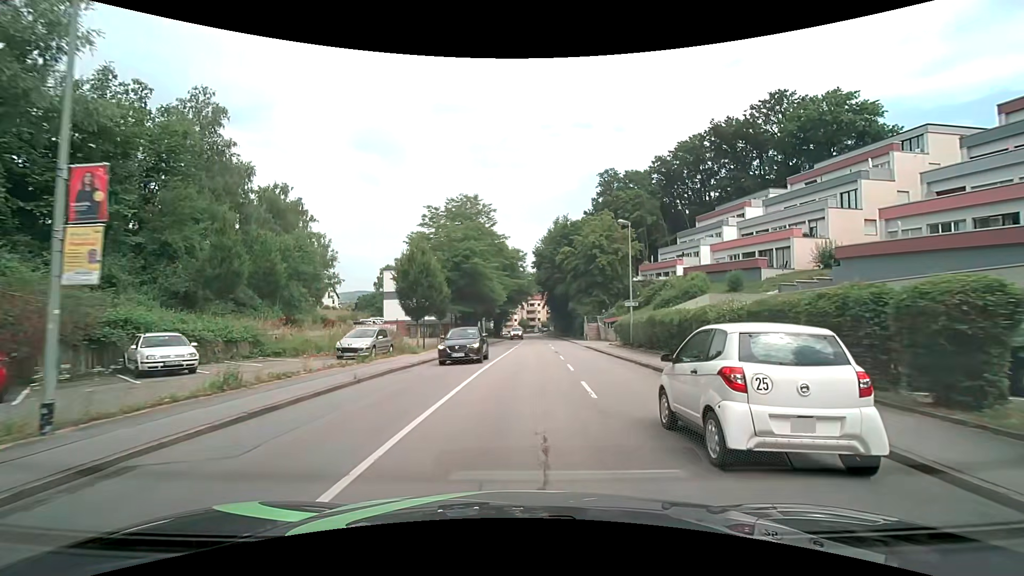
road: tertiary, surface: asphalt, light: Day
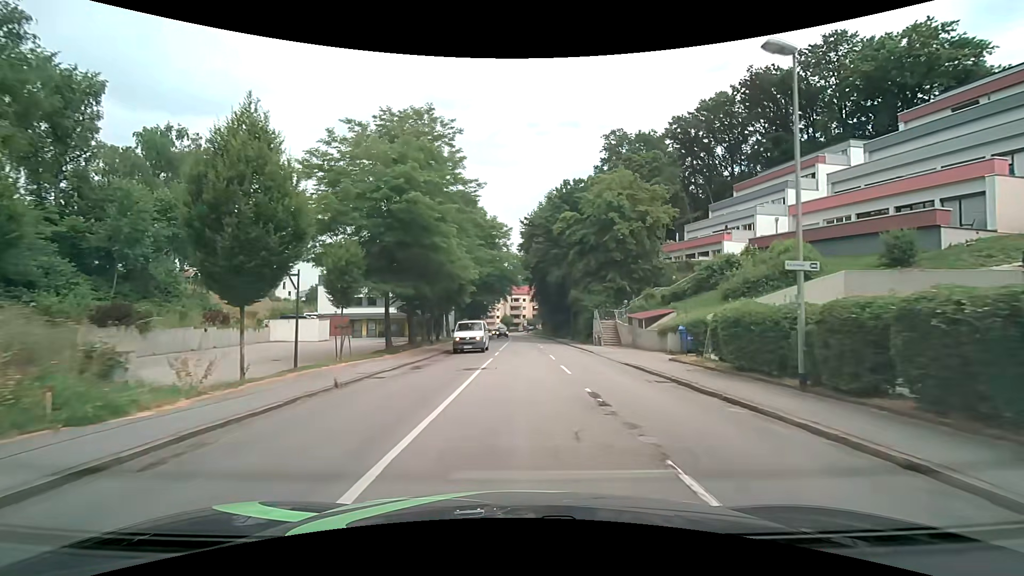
(+0.4, +20.5) m; +2°
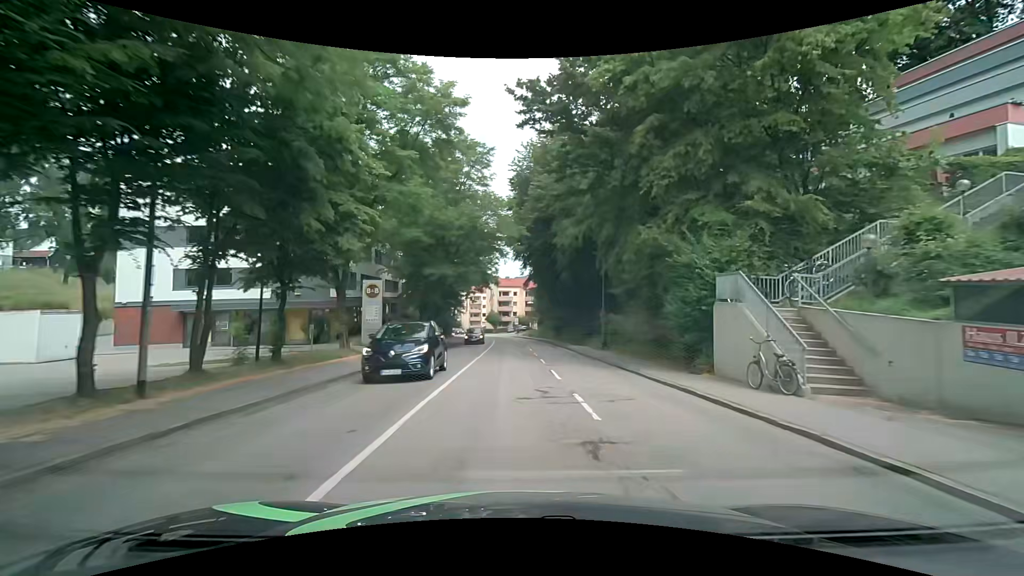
(+0.5, +29.0) m; +1°
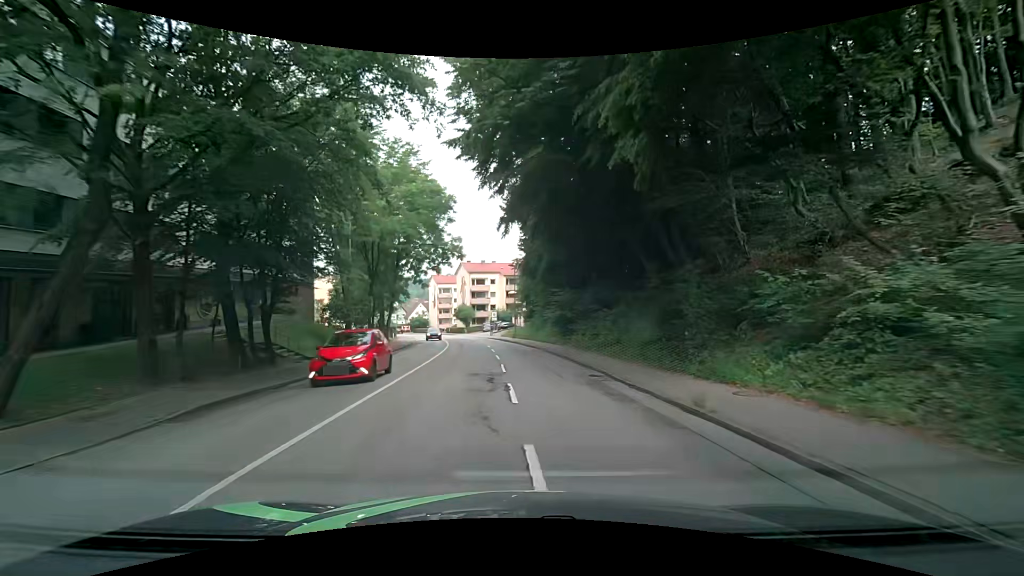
(+0.5, +29.4) m; +3°
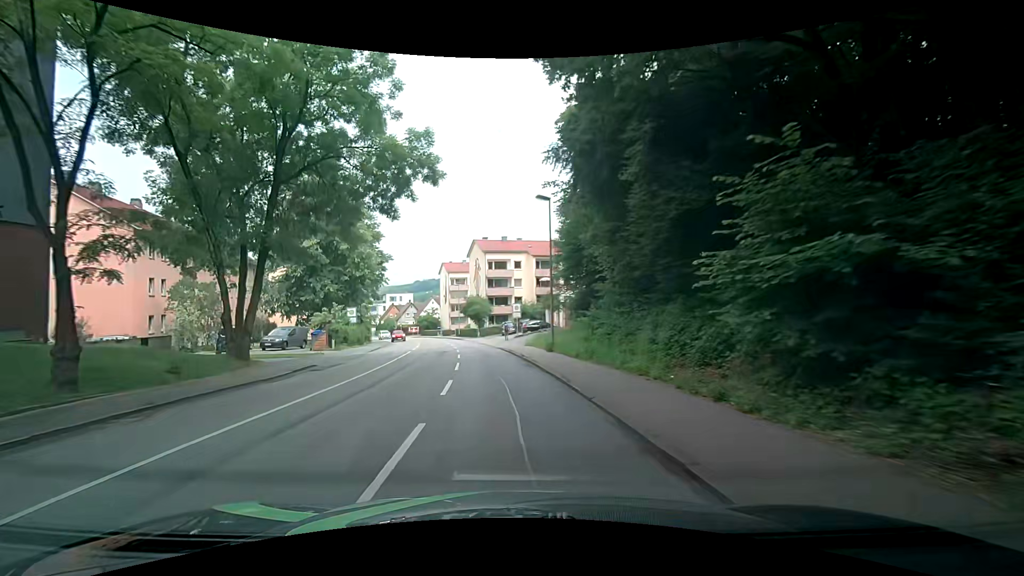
(-1.0, +29.4) m; -4°
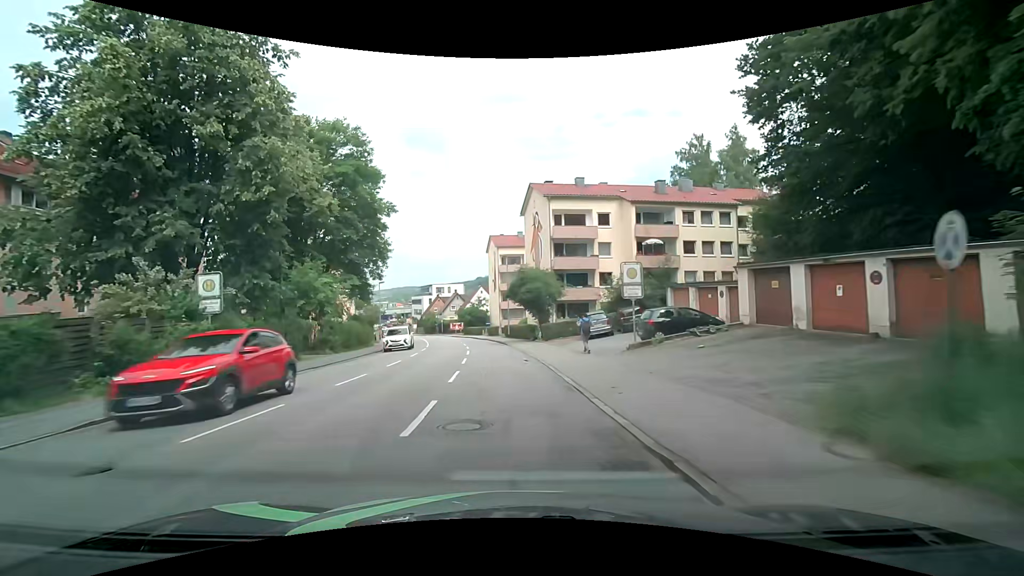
(-1.9, +28.9) m; -9°
